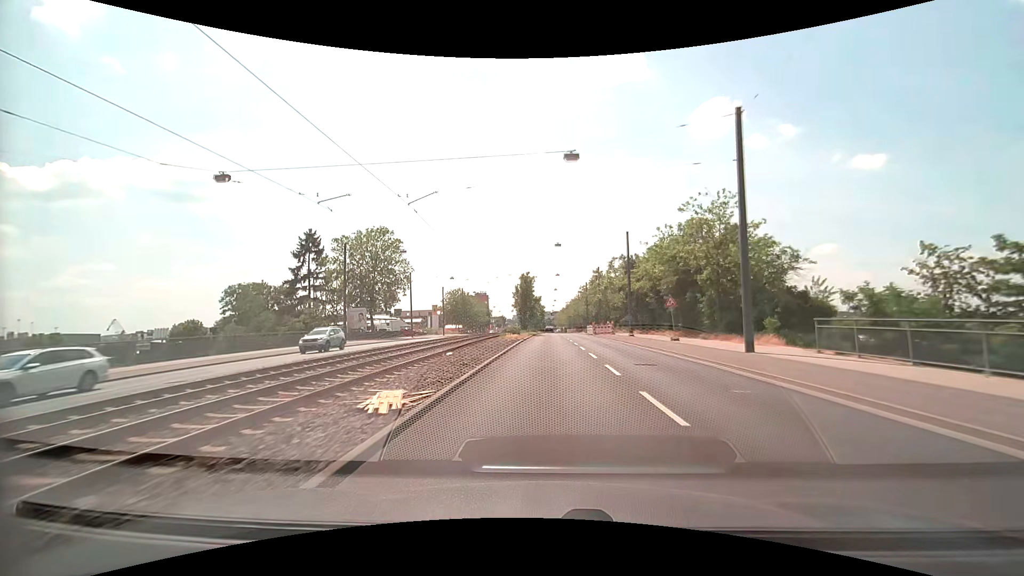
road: primary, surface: asphalt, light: Day
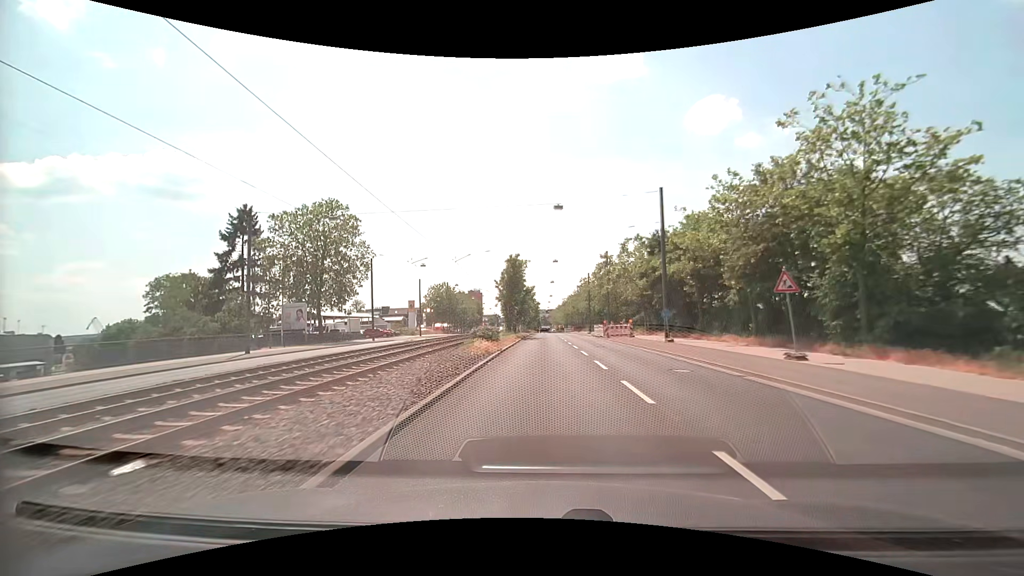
(+0.1, +16.2) m; +1°
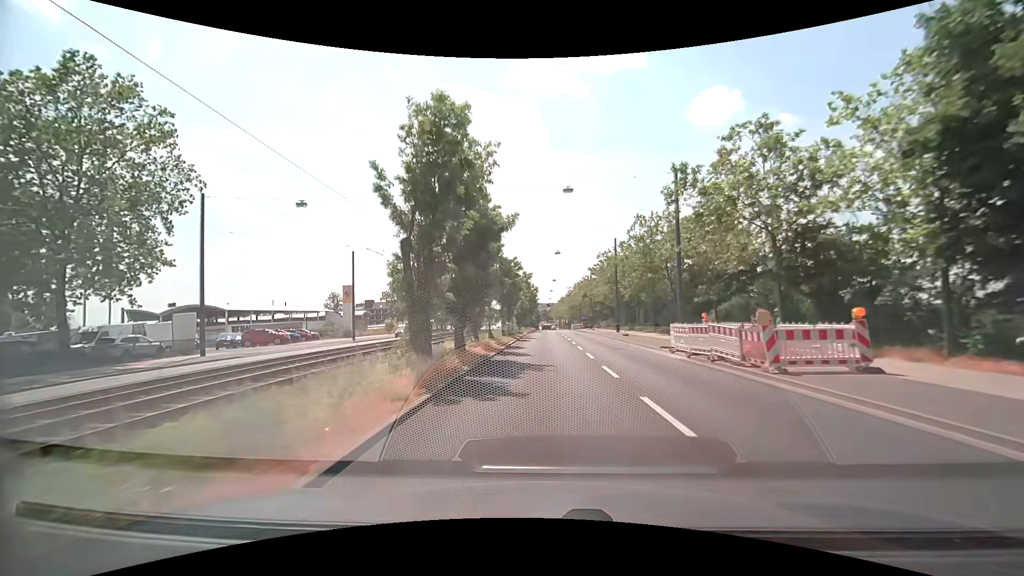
(+0.1, +32.6) m; 0°
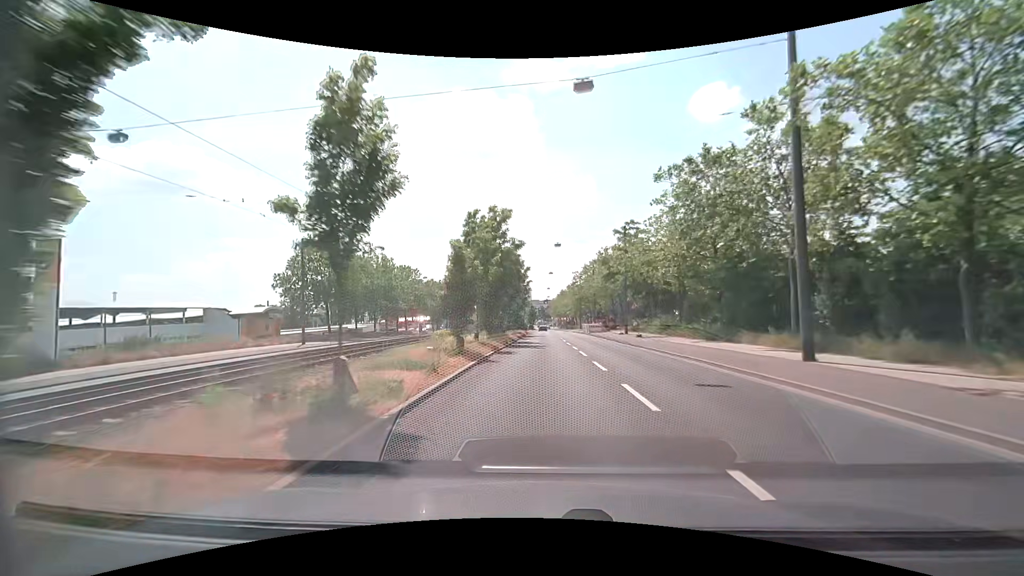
(+0.1, +40.3) m; 0°
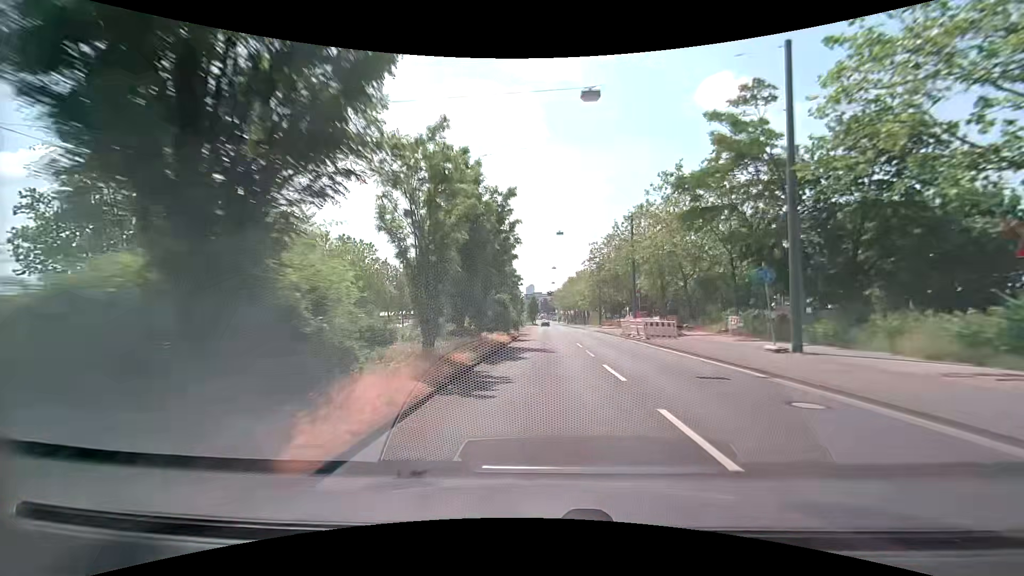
(0.0, +32.0) m; 0°
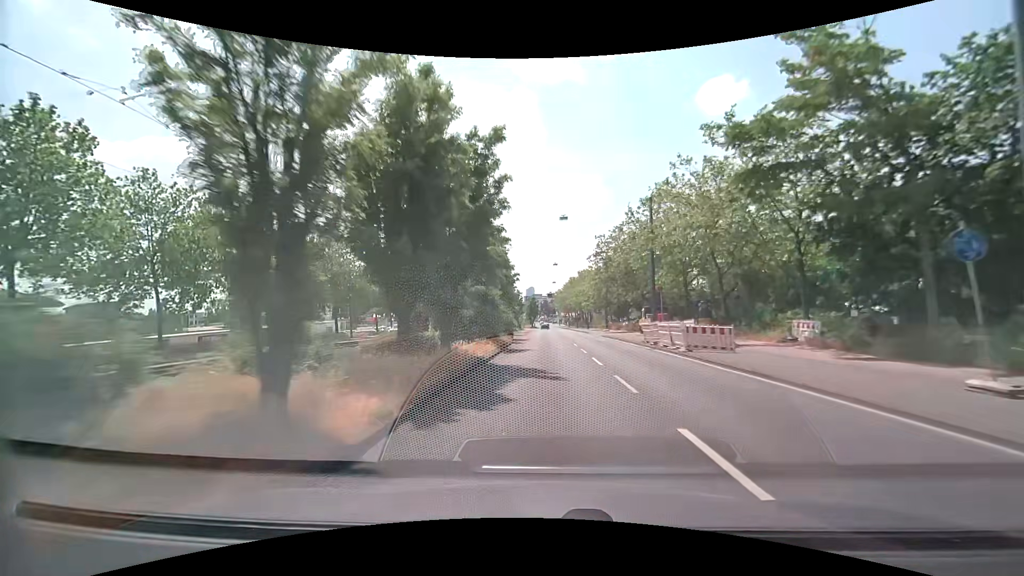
(0.0, +8.0) m; 0°
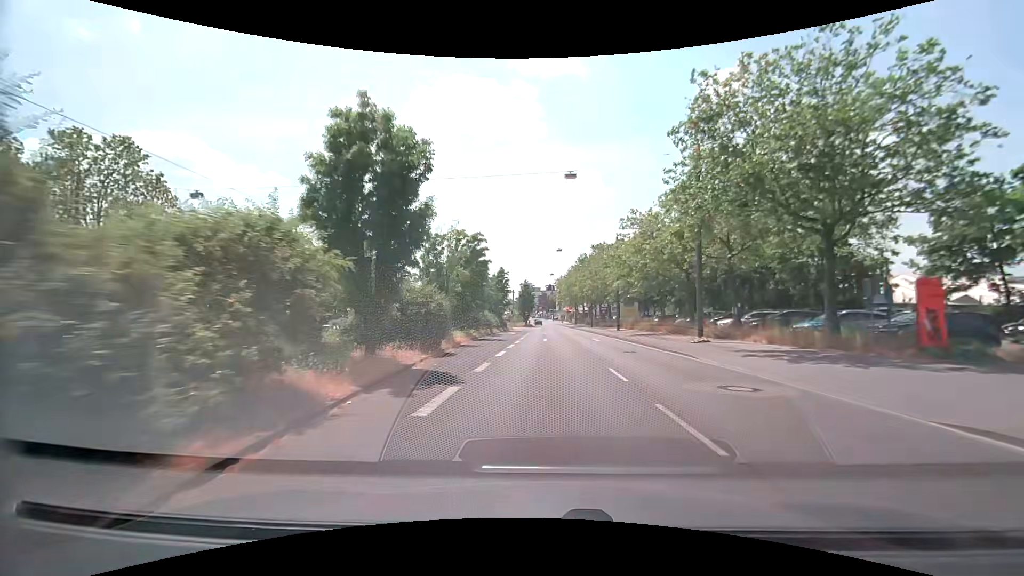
(+0.1, +40.3) m; 0°
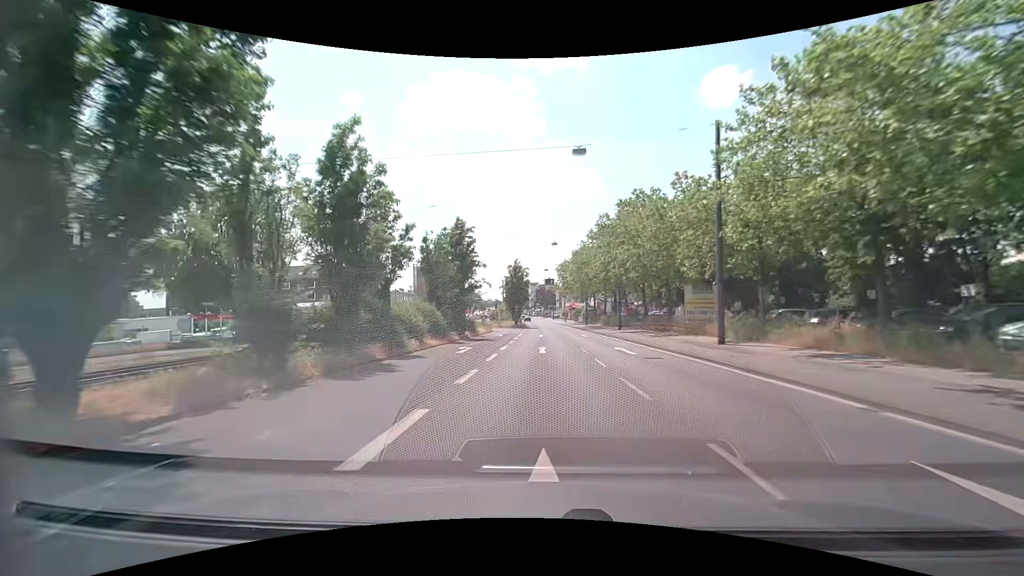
(+0.2, +32.7) m; 0°
(0, +10) (0, +20) (0, +30) (0, +40) (0, +50) (-1, +60) (-1, +70) (-1, +80) (-2, +90) (-2, +100) m
